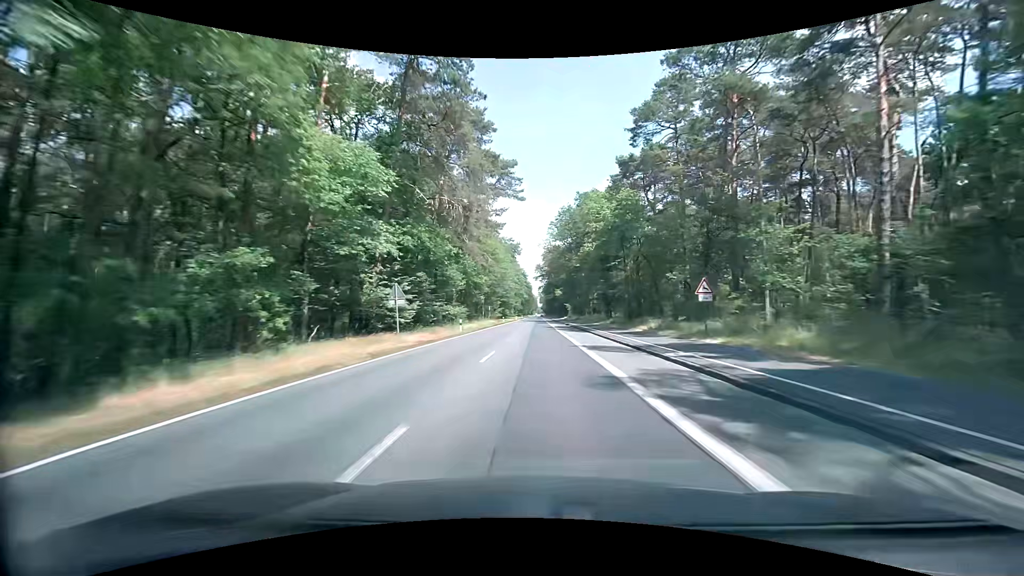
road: secondary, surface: asphalt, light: Day
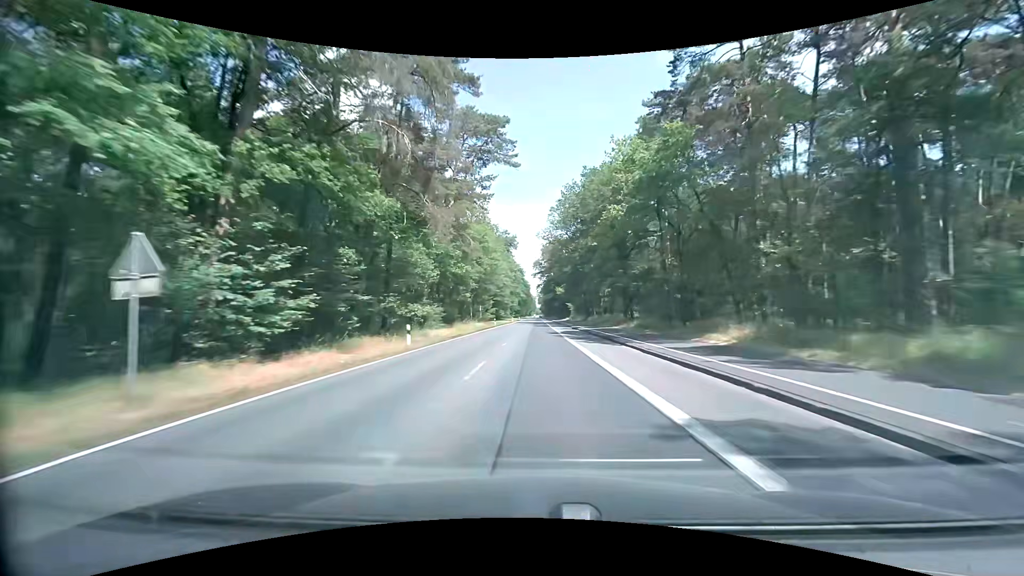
(0.0, +15.8) m; 0°
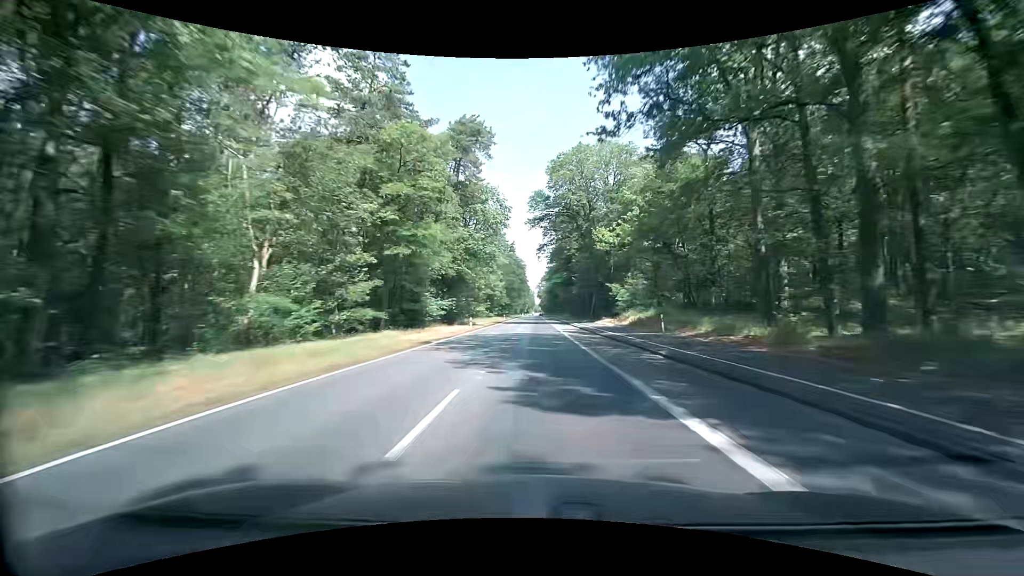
(+0.6, +78.9) m; 0°
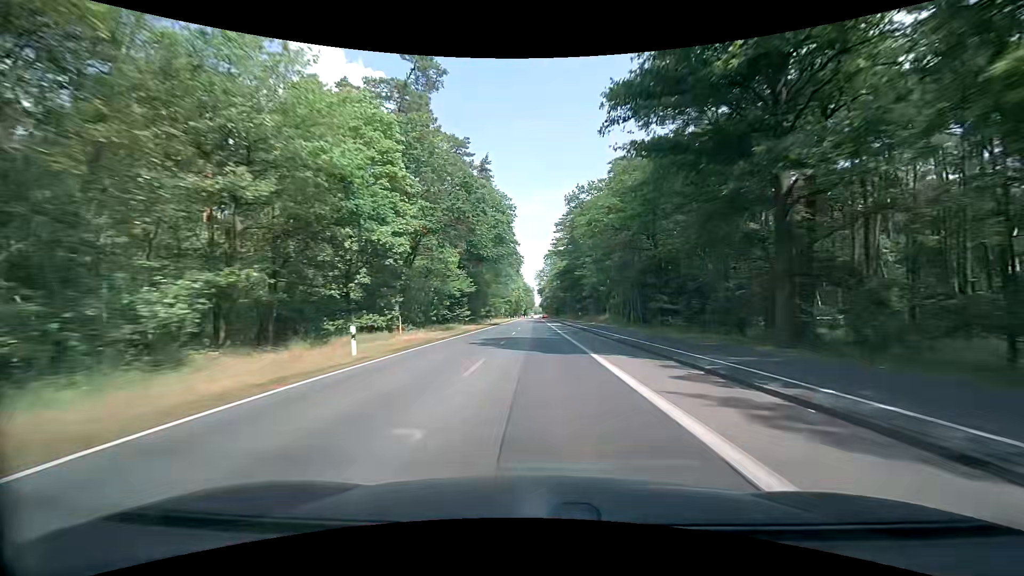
(+0.6, +79.0) m; 0°
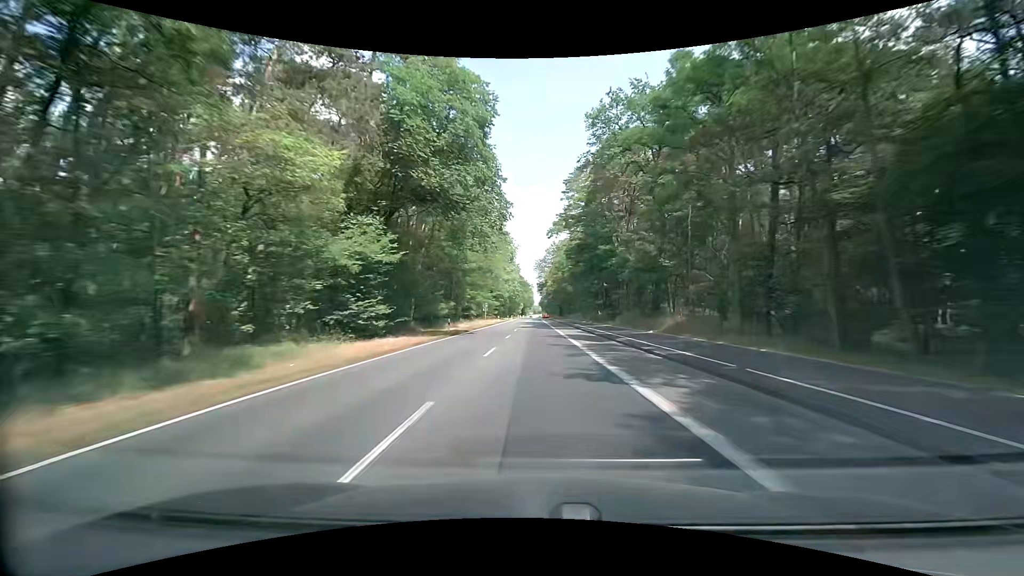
(-0.1, +31.6) m; 0°
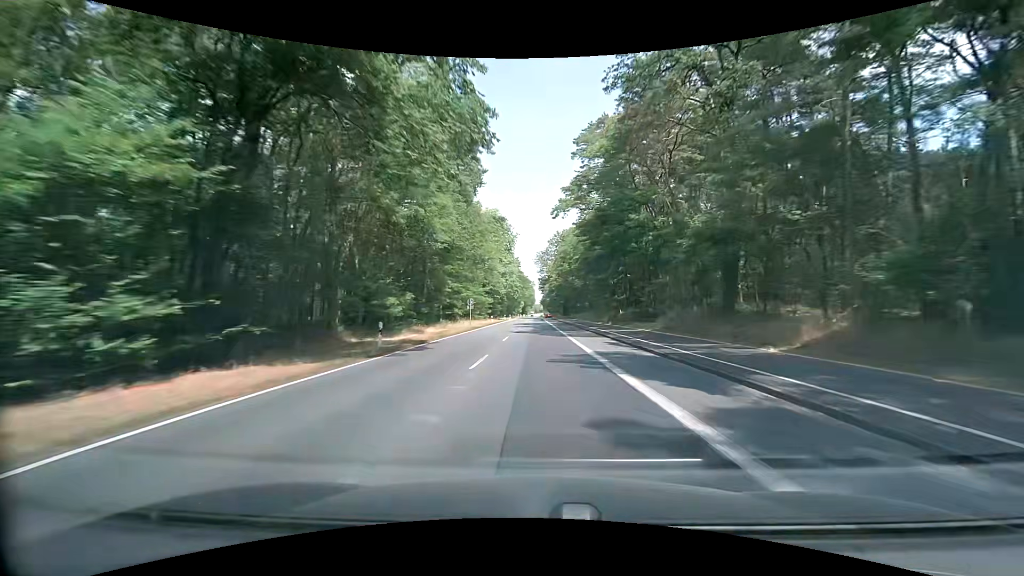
(0.0, +15.8) m; 0°
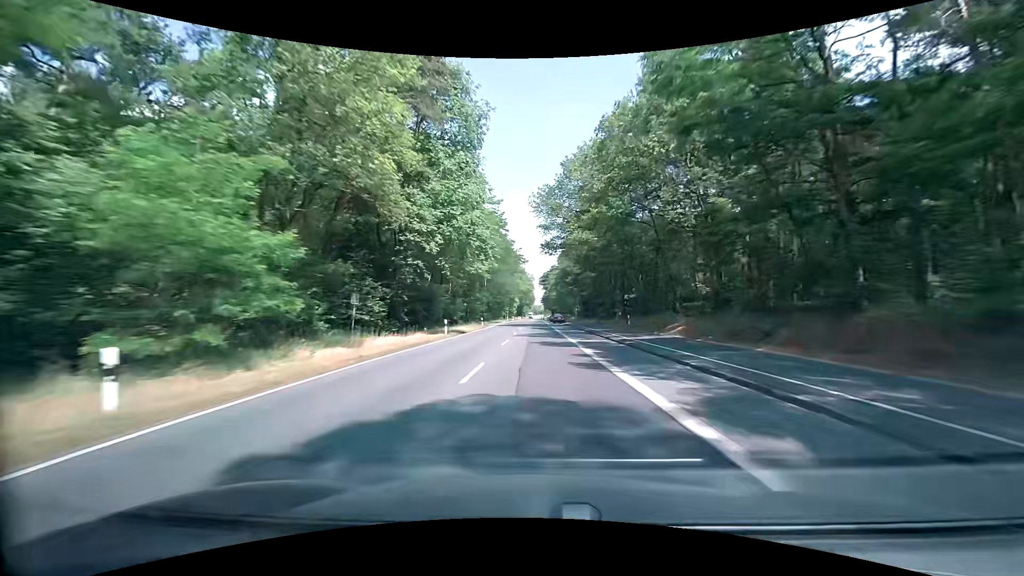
(+0.1, +63.2) m; 0°
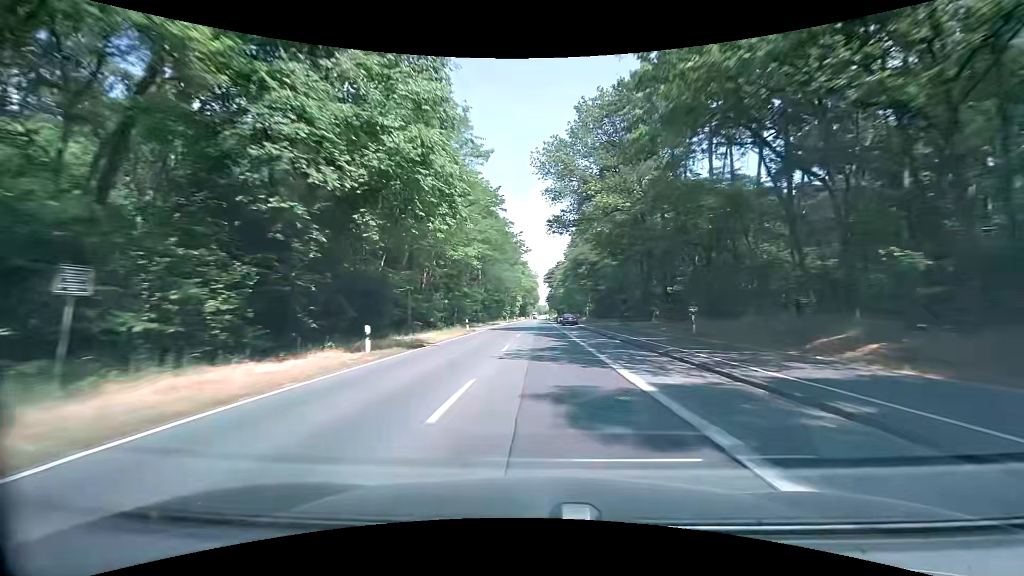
(-0.1, +15.8) m; -1°
(0, +10) (0, +20) (0, +30) (0, +40) (0, +50) (0, +60) (0, +70) (0, +80) (0, +90) (+1, +100) m
